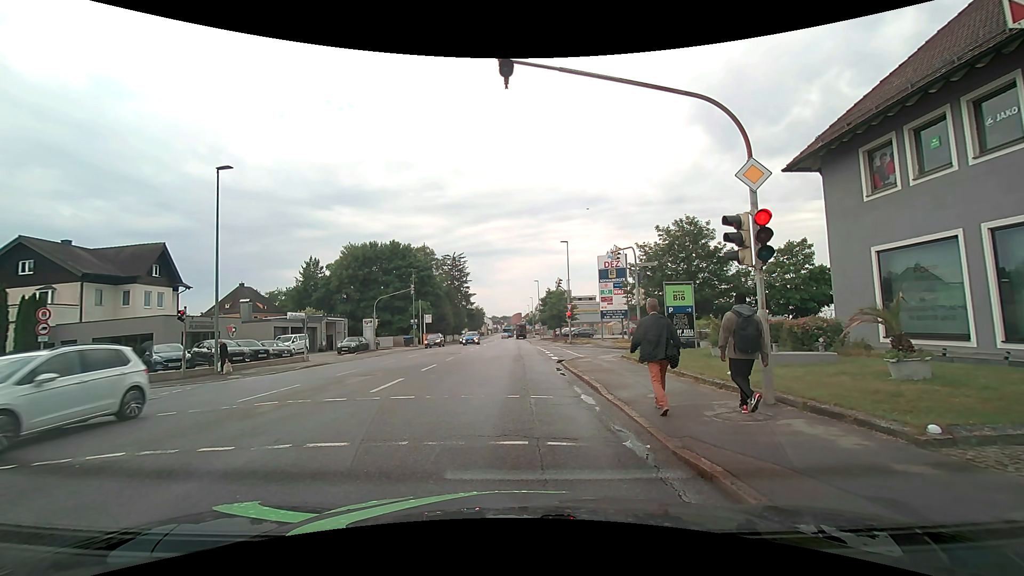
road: tertiary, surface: asphalt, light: Day
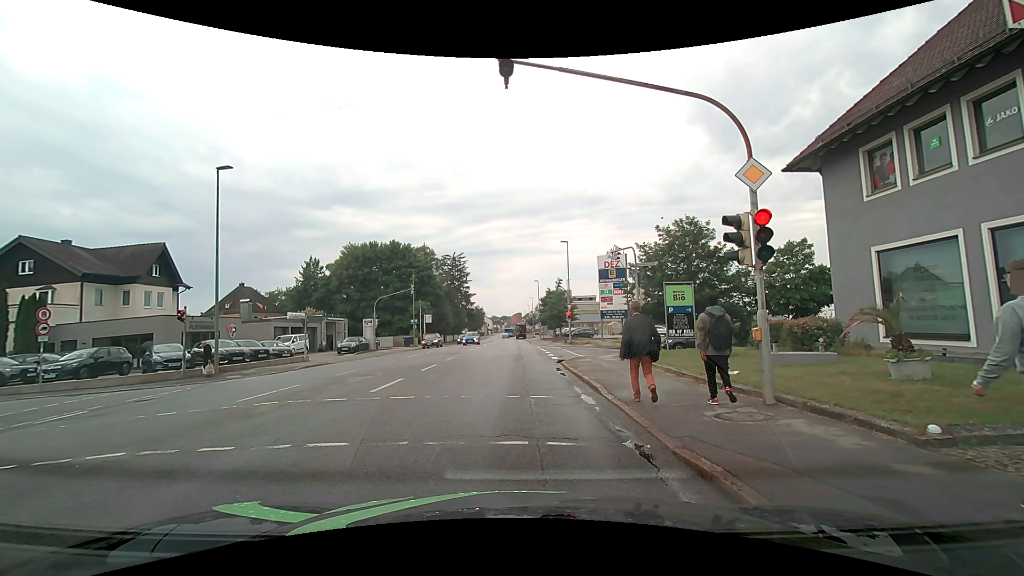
(0.0, 0.0) m; 0°
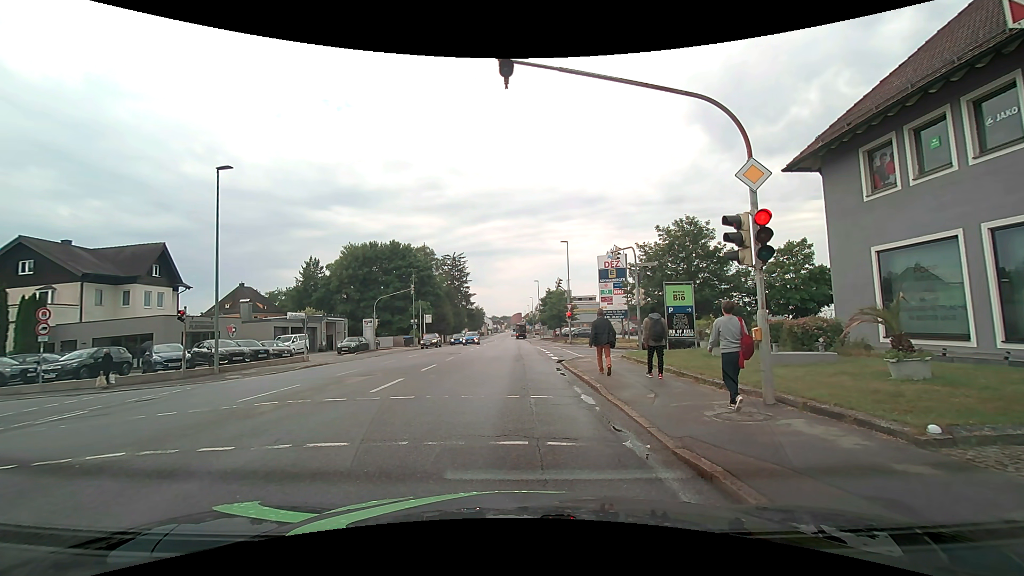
(0.0, 0.0) m; 0°
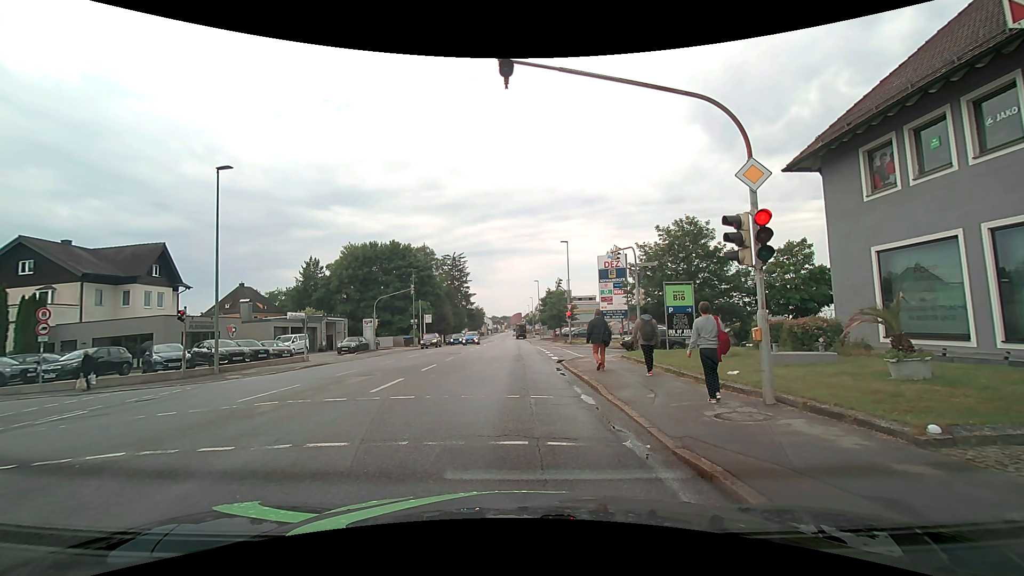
(0.0, 0.0) m; 0°
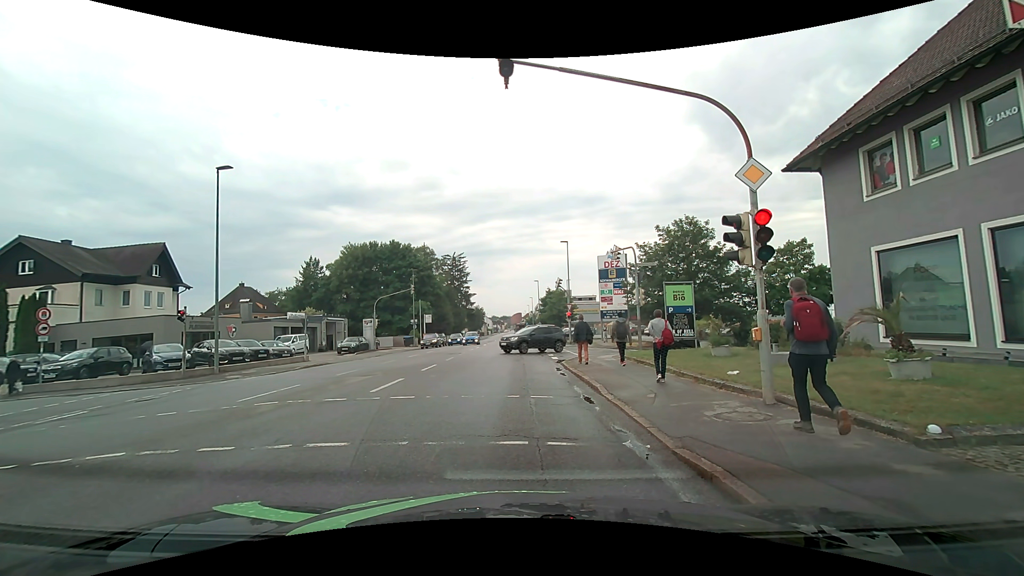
(0.0, 0.0) m; 0°
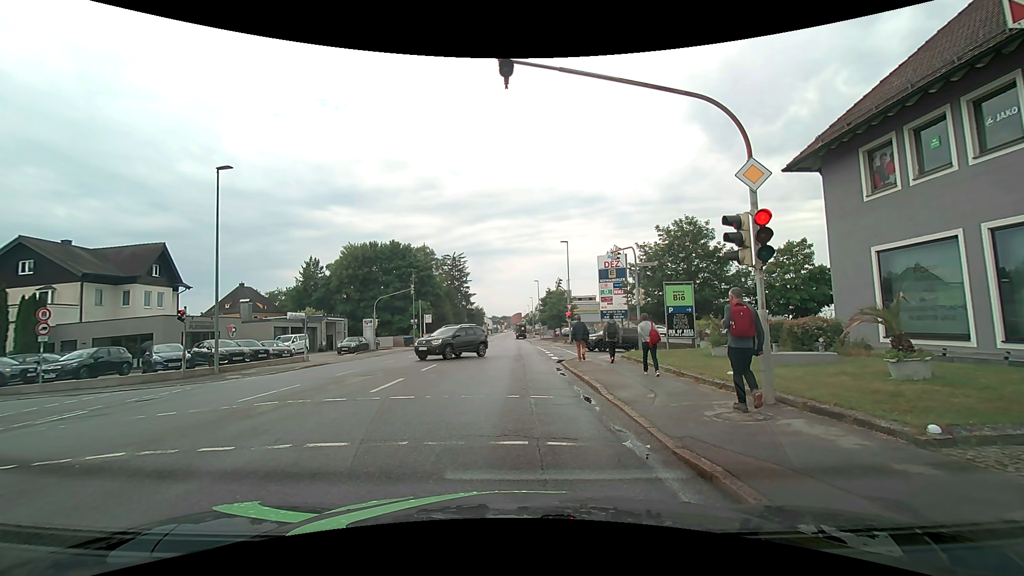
(0.0, 0.0) m; 0°
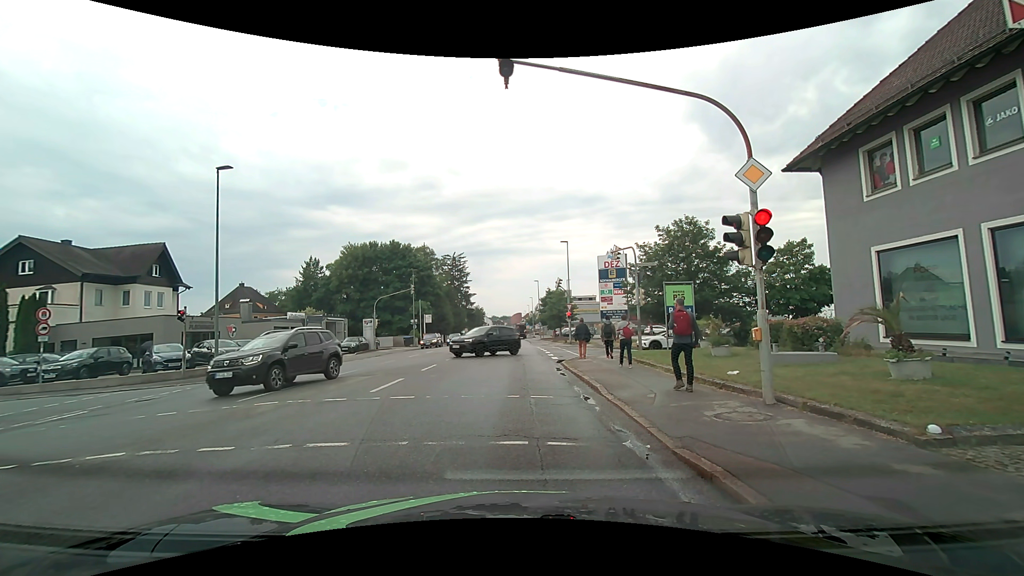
(0.0, 0.0) m; 0°
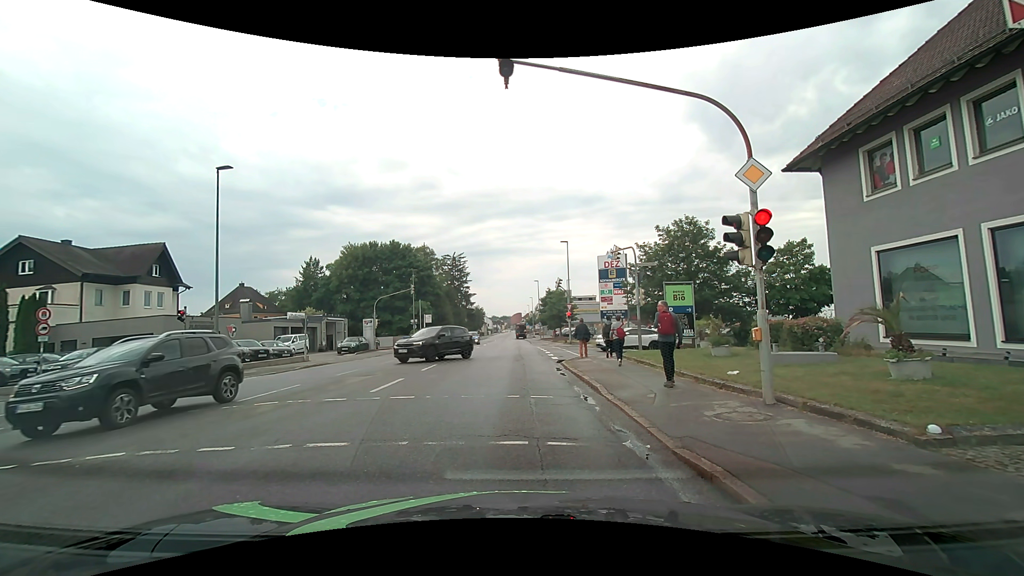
(0.0, 0.0) m; 0°
(0, +10) (0, +20) (0, +30) (0, +40) (0, +50) (0, +60) (0, +70) (0, +80) (-1, +90) (-2, +100) m
